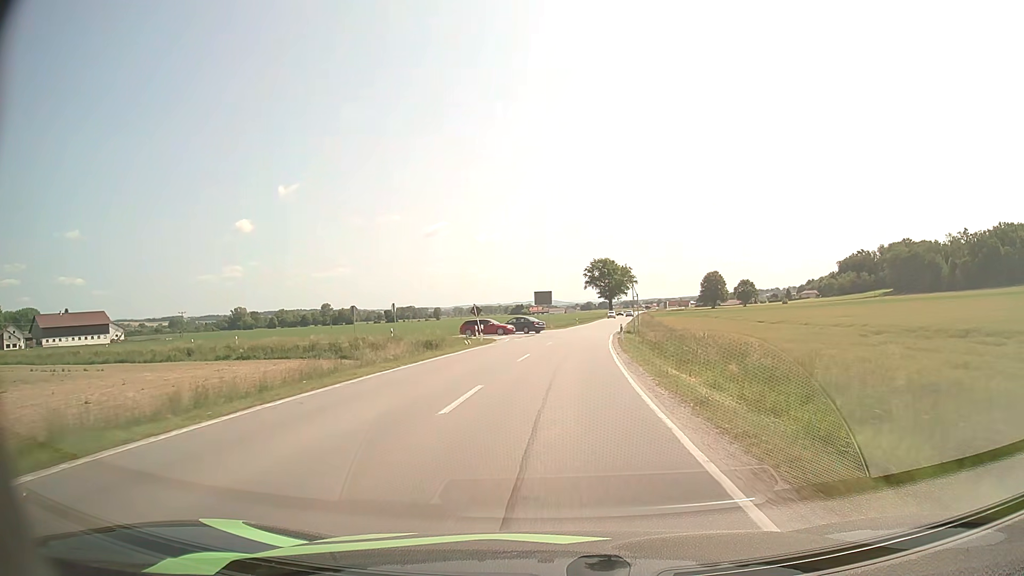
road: secondary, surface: asphalt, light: Day
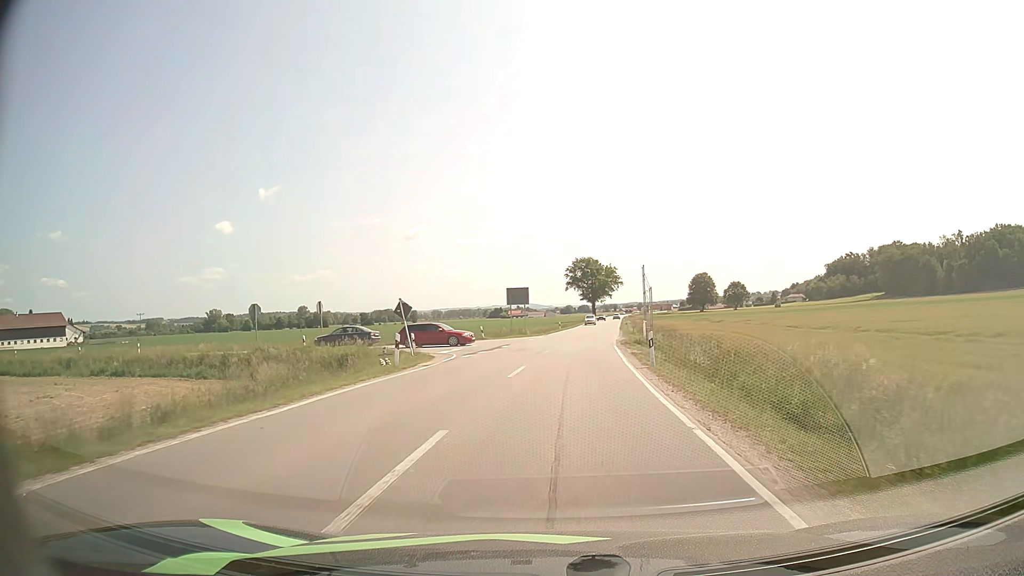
(+0.2, +15.9) m; +2°
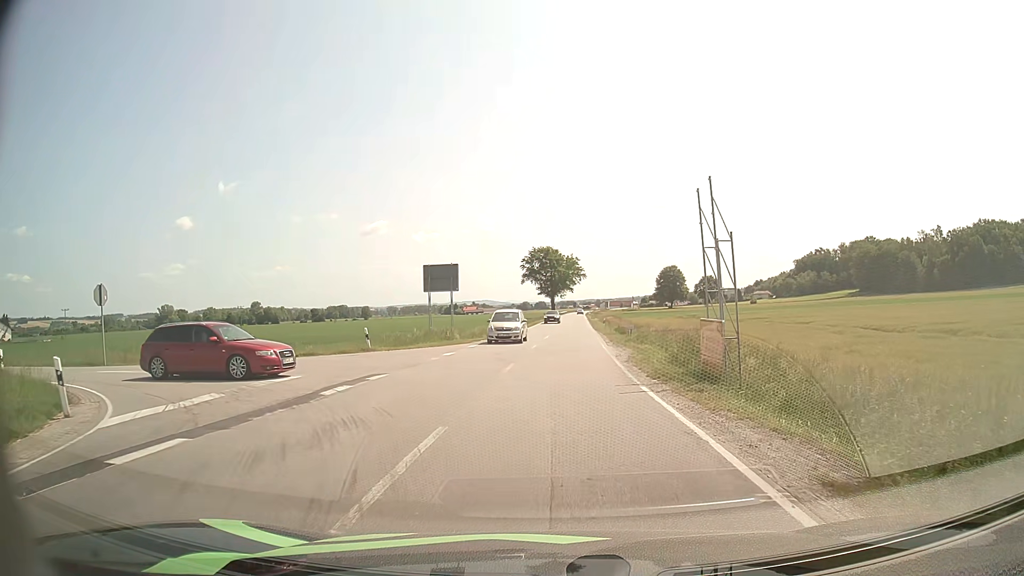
(+0.7, +21.8) m; +4°
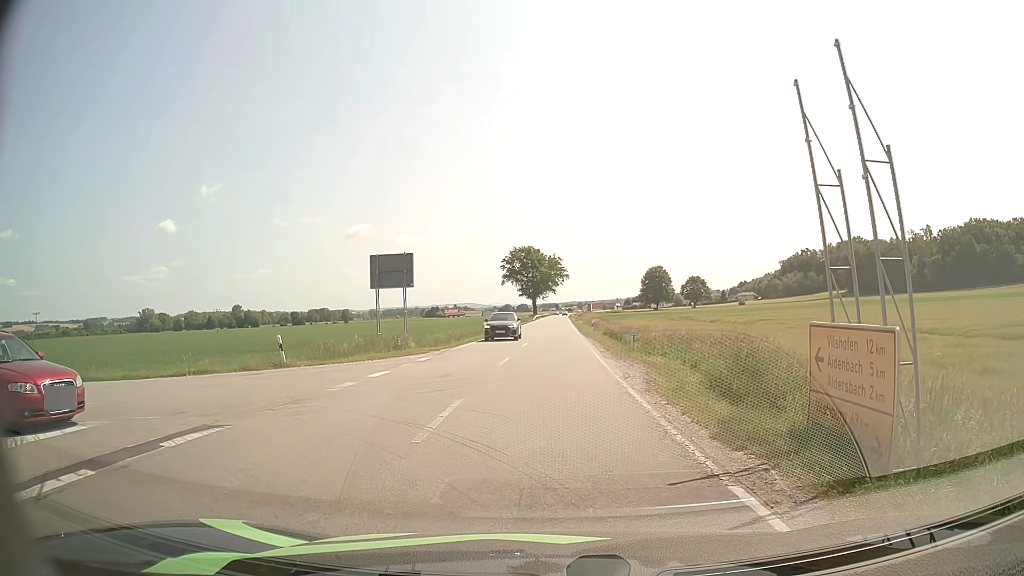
(+0.1, +7.2) m; +1°
